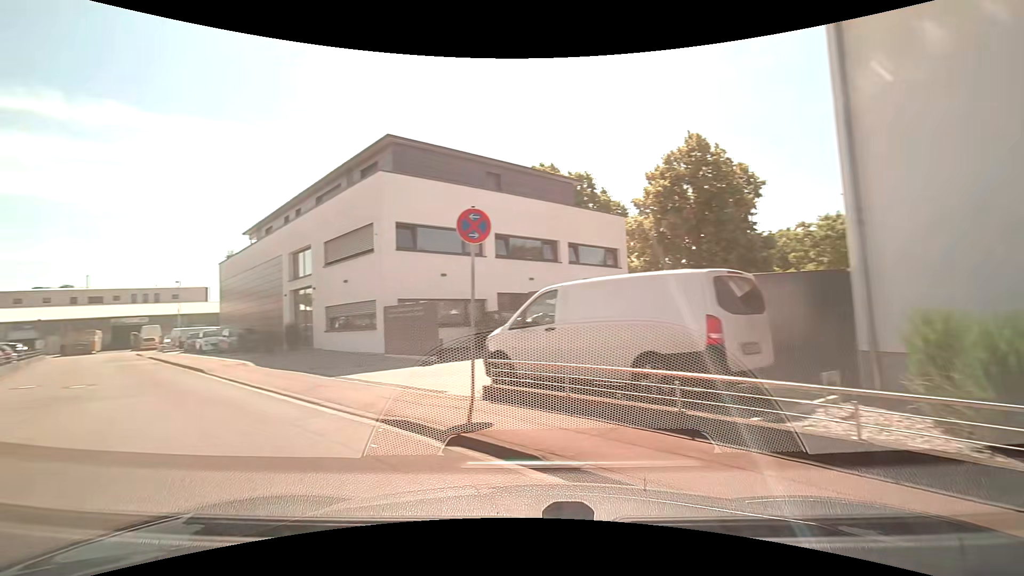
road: unclassified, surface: asphalt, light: Day
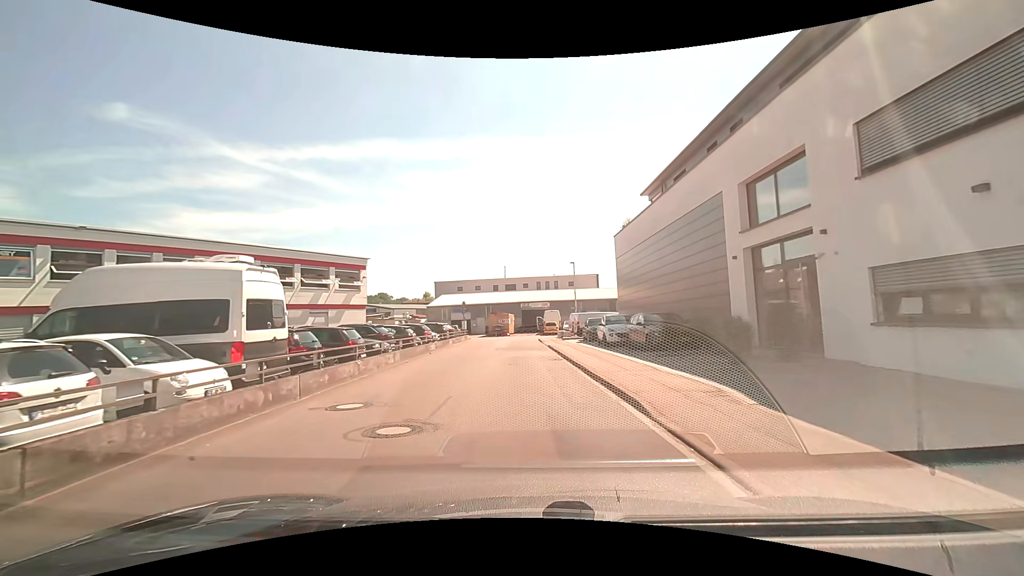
(-6.9, +11.8) m; -41°
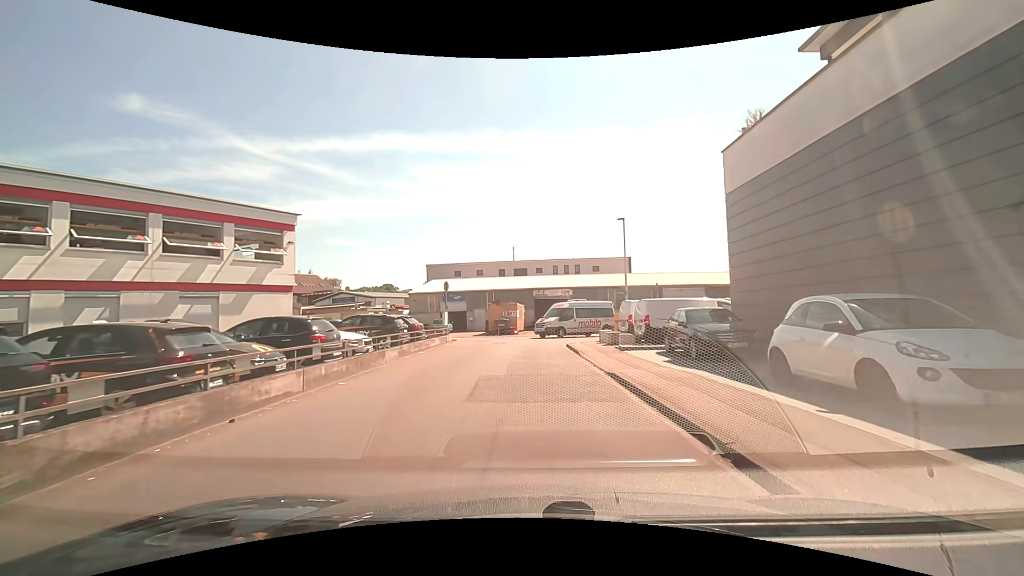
(-0.6, +16.9) m; -1°
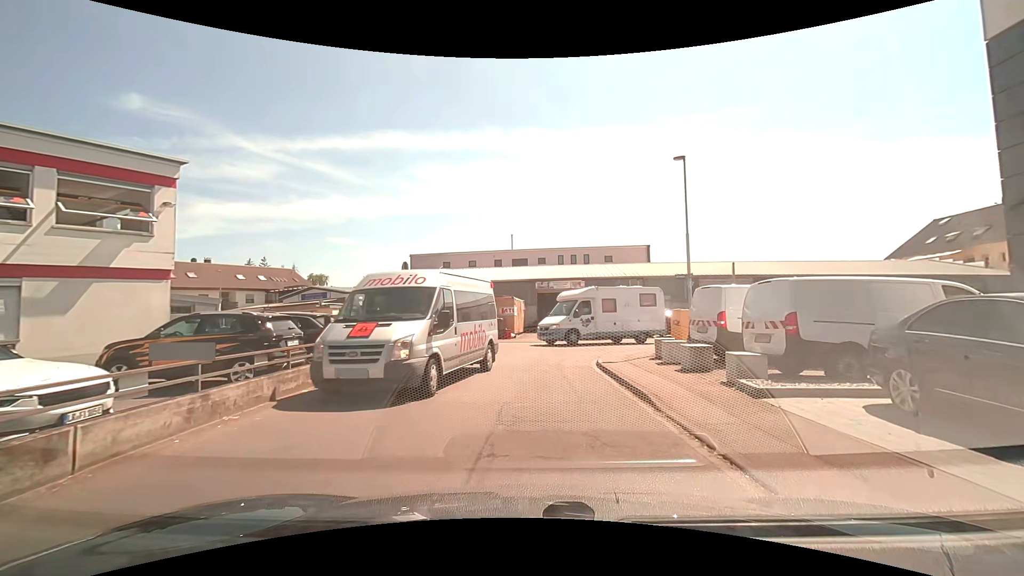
(0.0, +10.0) m; +1°
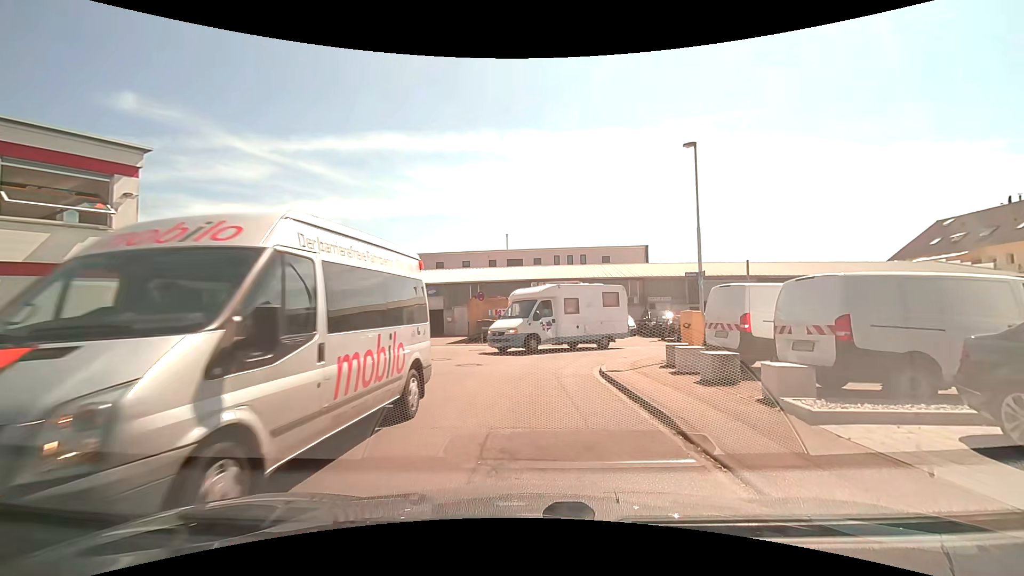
(0.0, +1.5) m; +1°
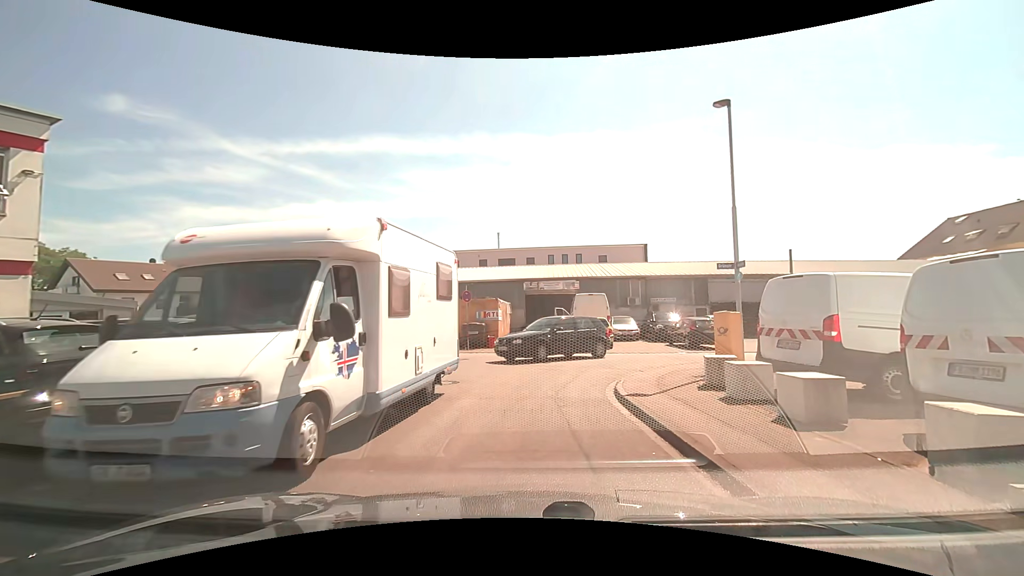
(0.0, +3.1) m; 0°
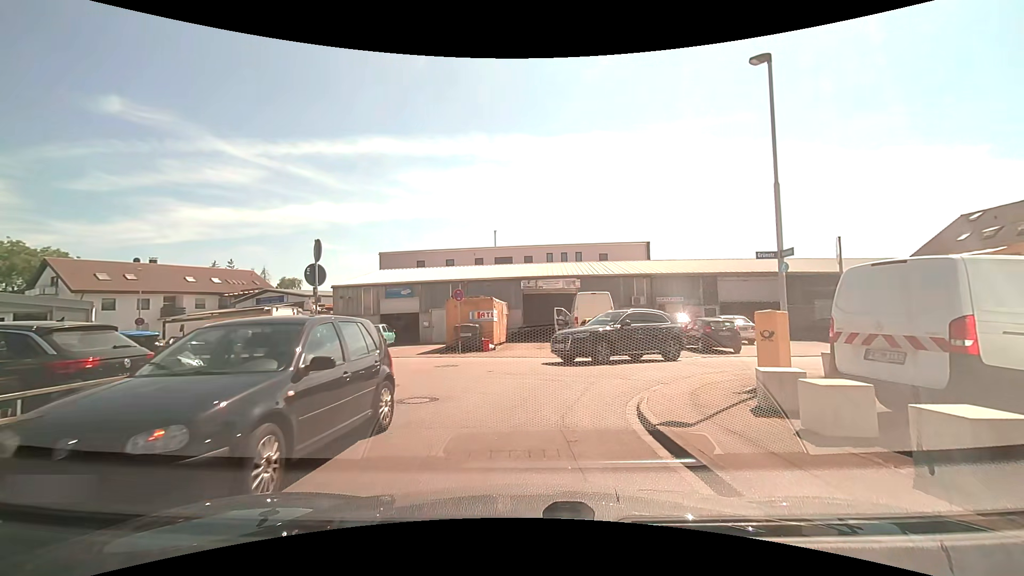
(0.0, +2.2) m; 0°
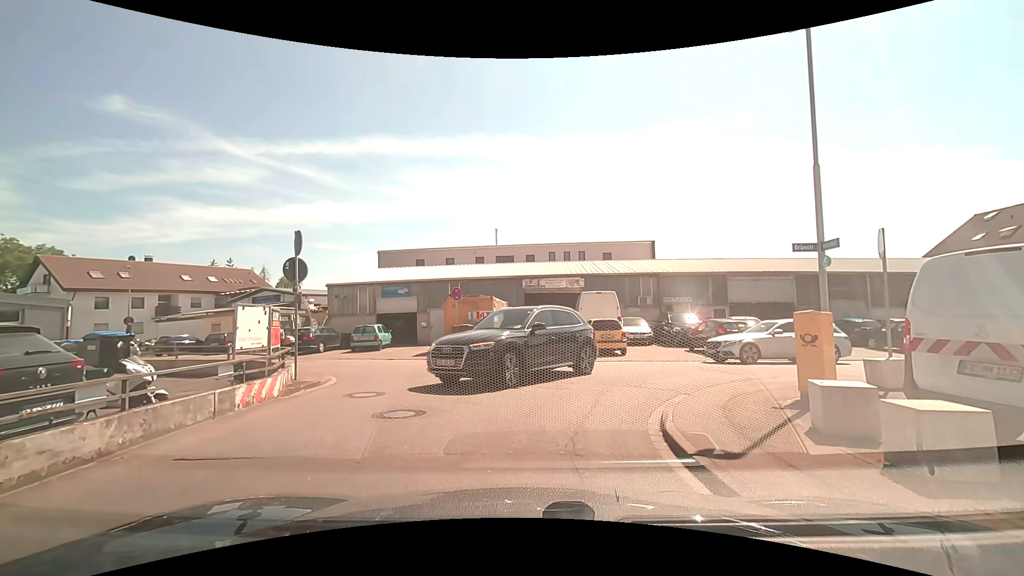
(0.0, +1.2) m; 0°
